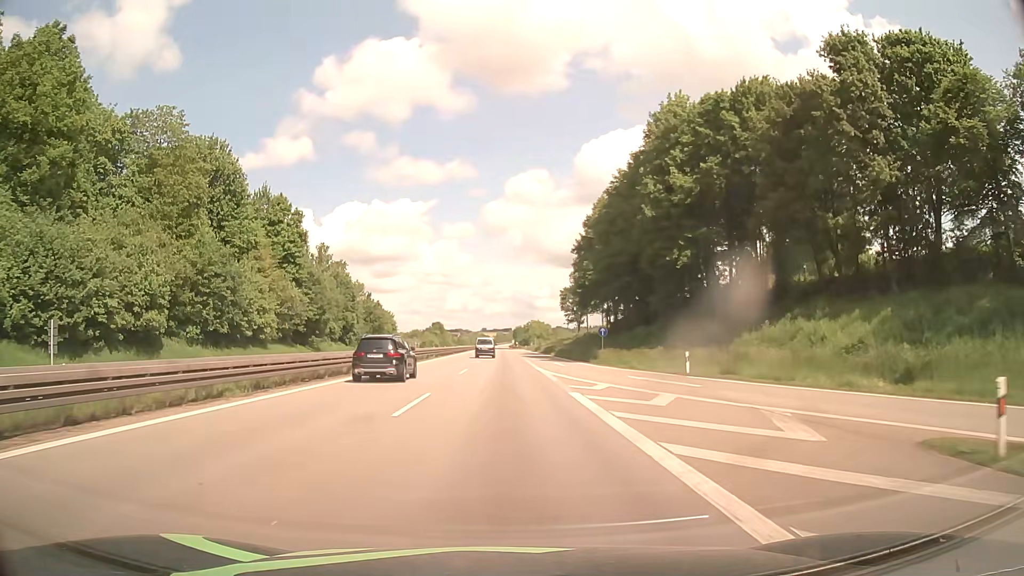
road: motorway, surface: asphalt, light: Day
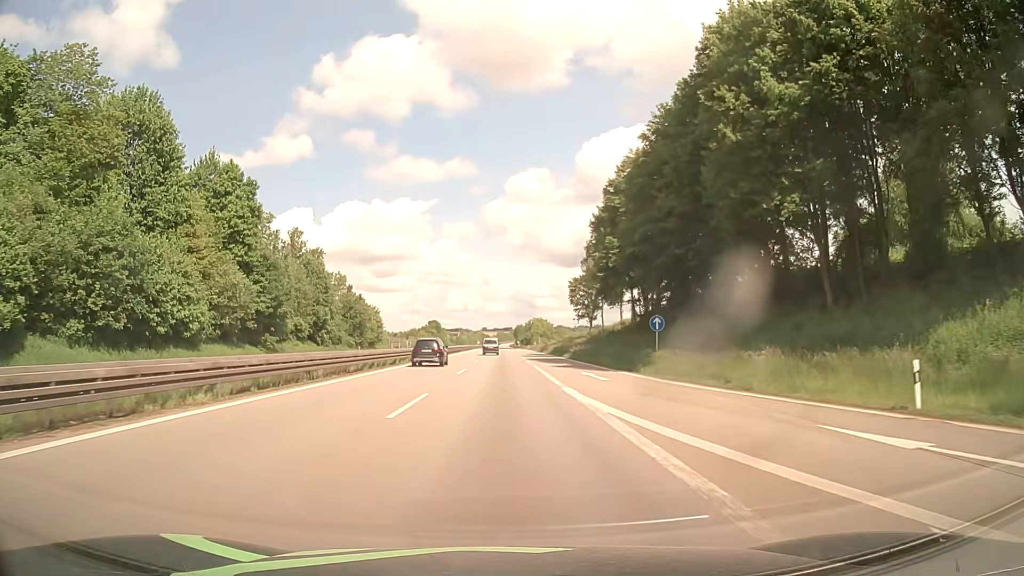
(0.0, +18.5) m; 0°
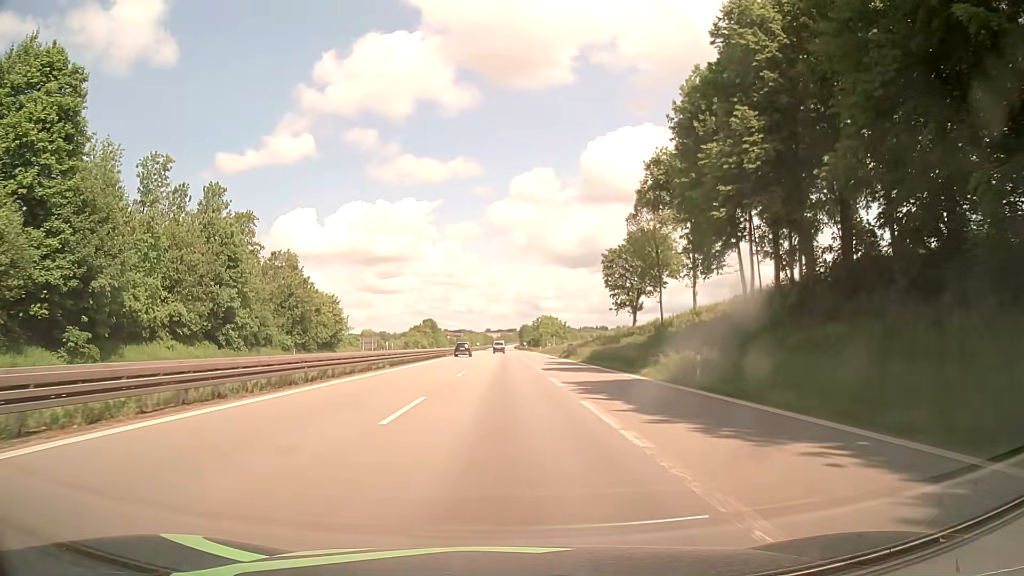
(0.0, +37.1) m; 0°
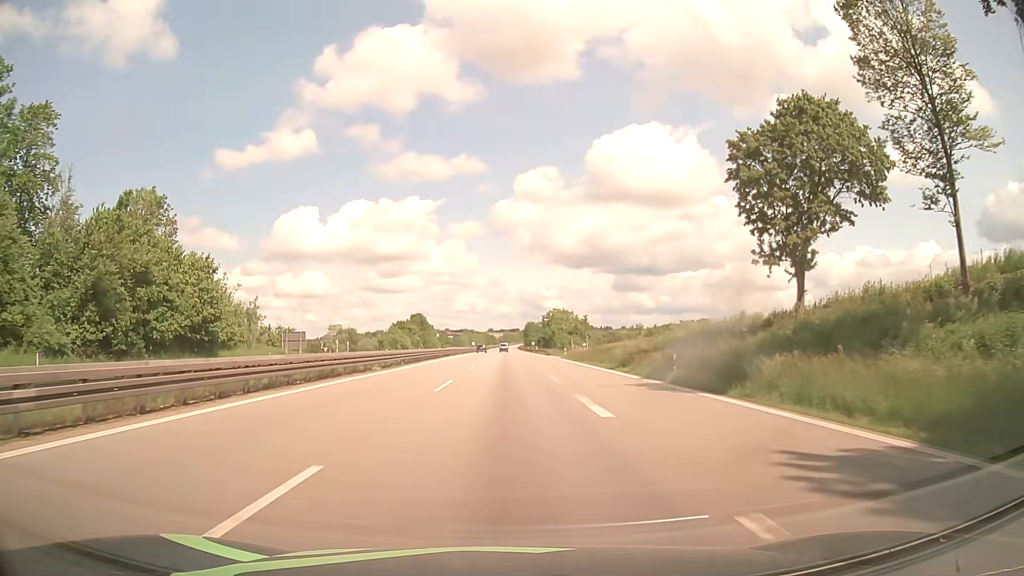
(-0.4, +46.3) m; -1°
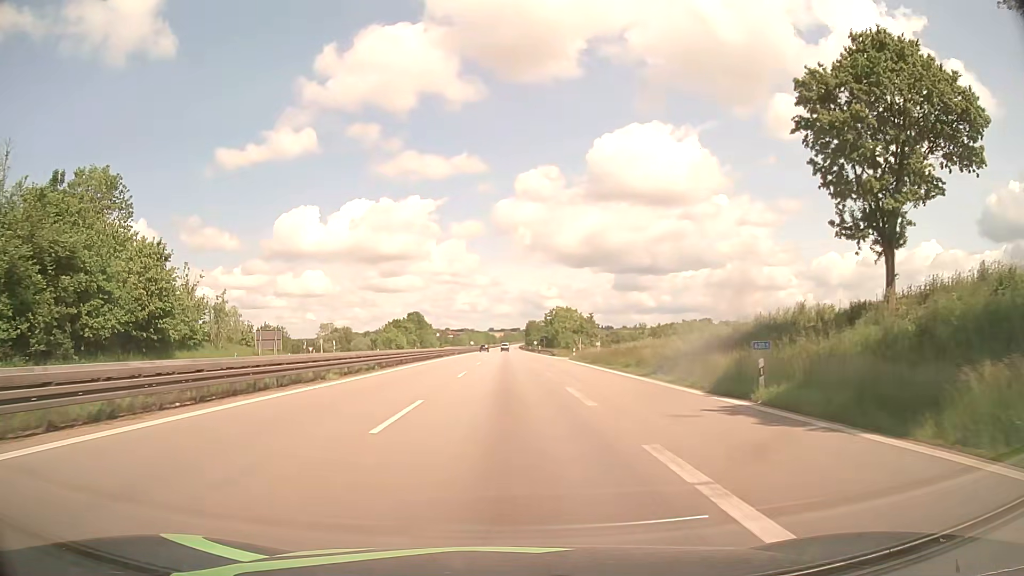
(0.0, +9.3) m; 0°
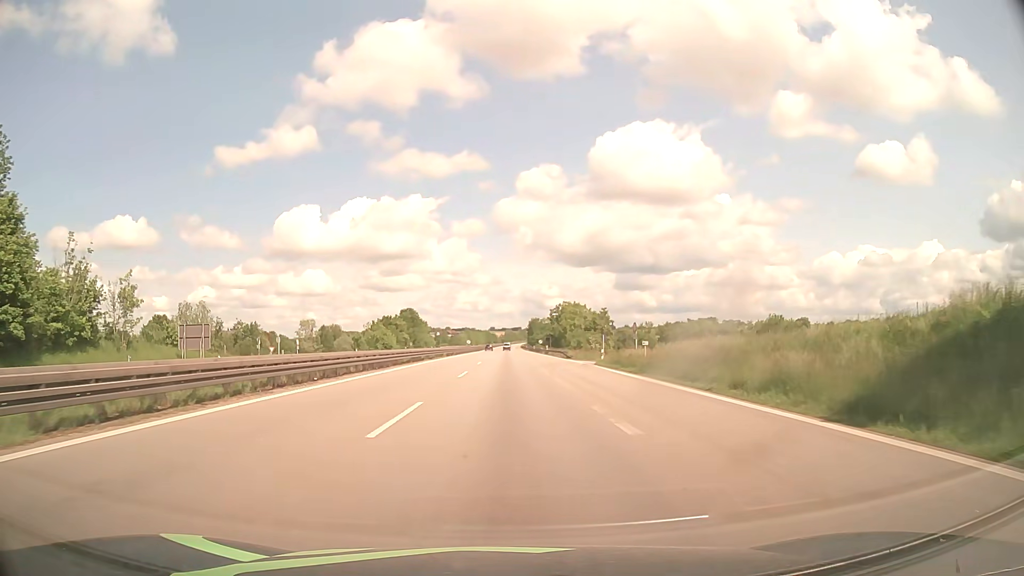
(0.0, +18.6) m; 0°
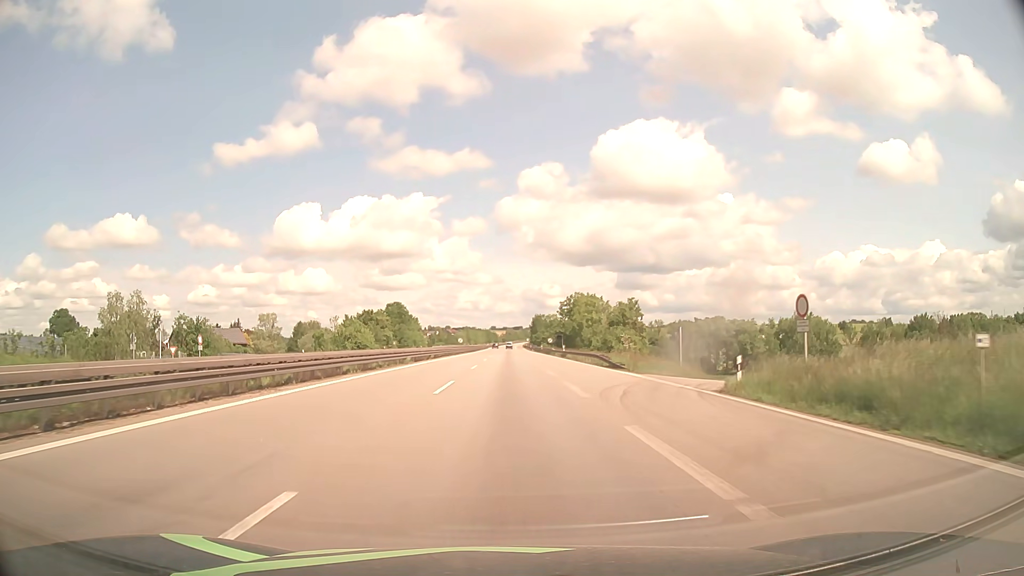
(0.0, +27.9) m; 0°
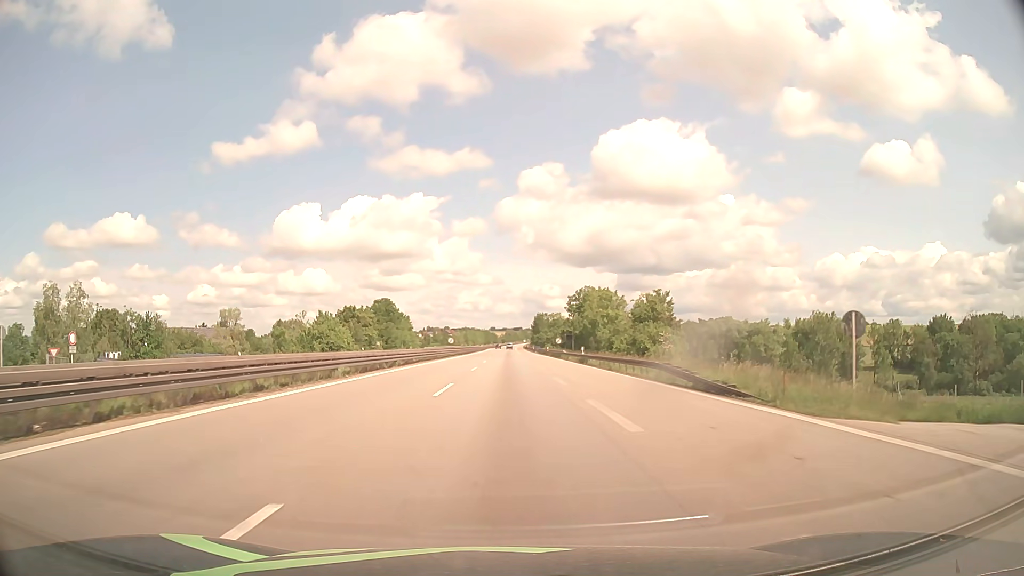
(0.0, +18.6) m; 0°
(0, +10) (0, +20) (0, +30) (0, +40) (0, +50) (0, +60) (0, +70) (0, +80) (0, +90) (0, +100) m
